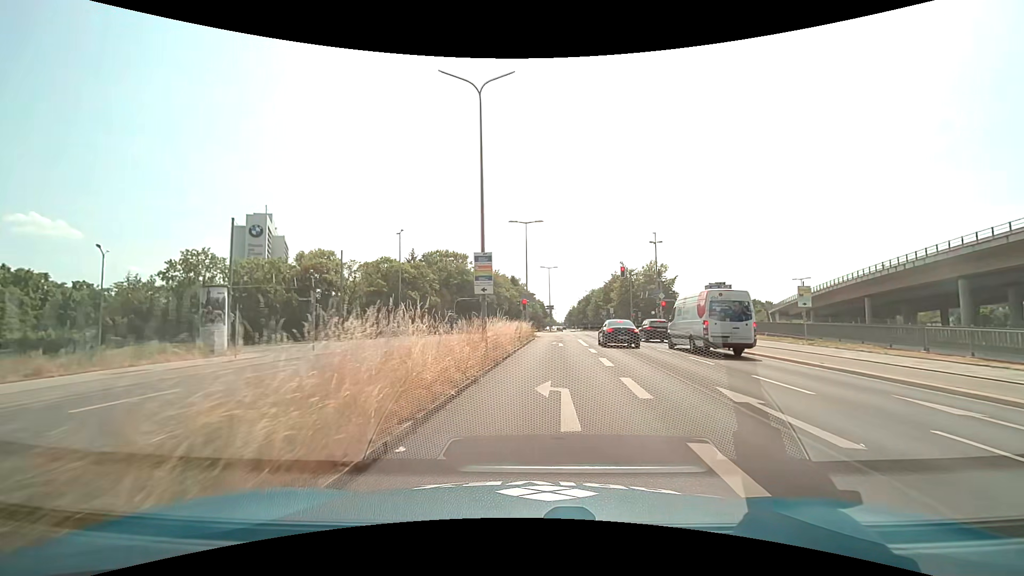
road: secondary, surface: asphalt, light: Day
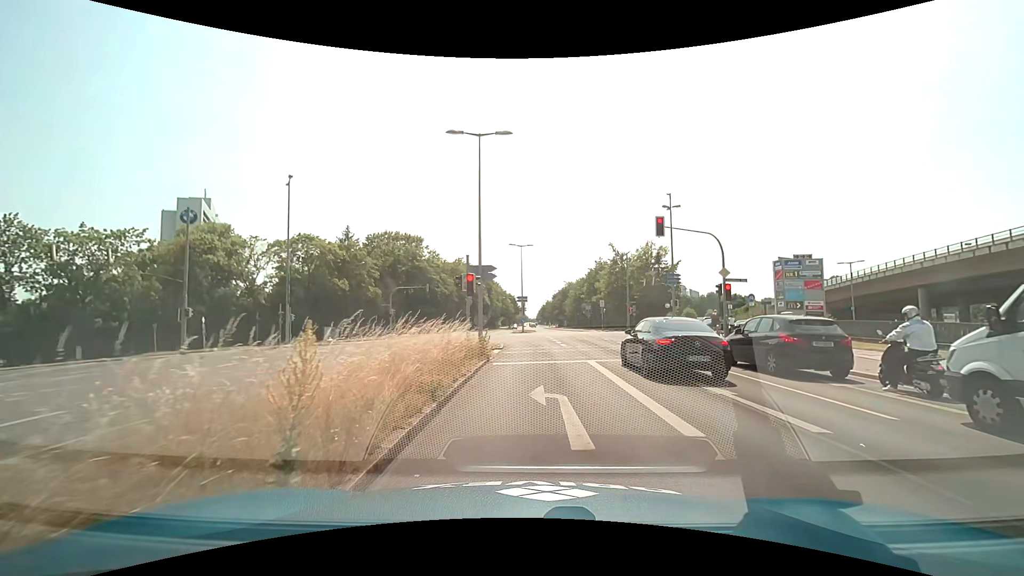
(+0.7, +20.2) m; +3°
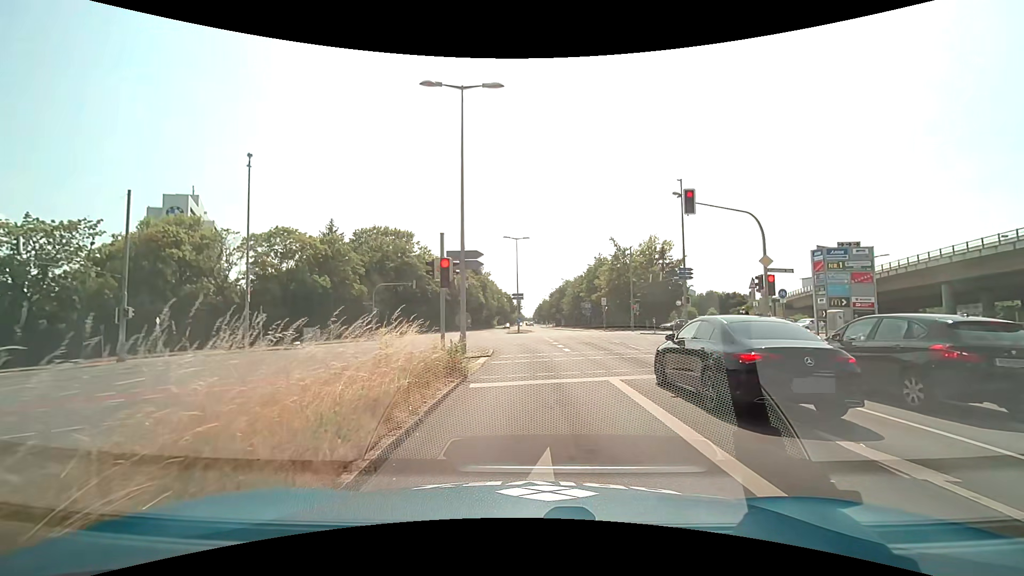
(0.0, +4.6) m; 0°
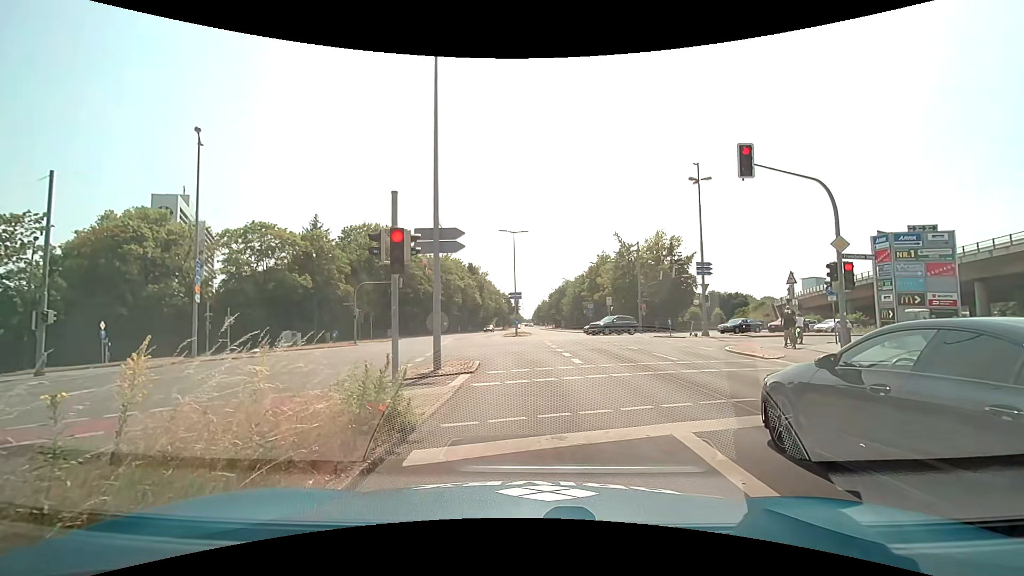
(0.0, +4.7) m; 0°
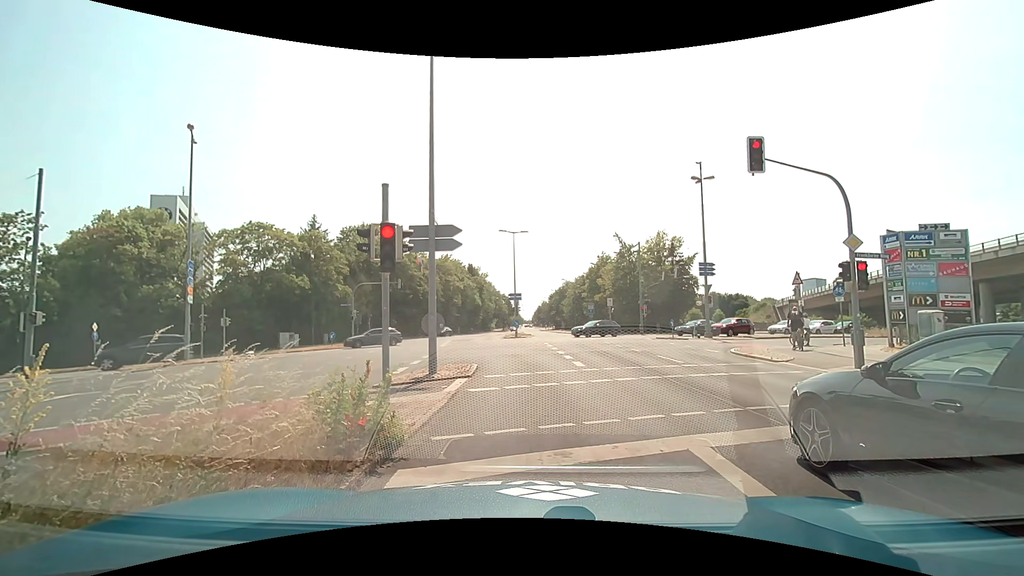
(0.0, +0.6) m; 0°
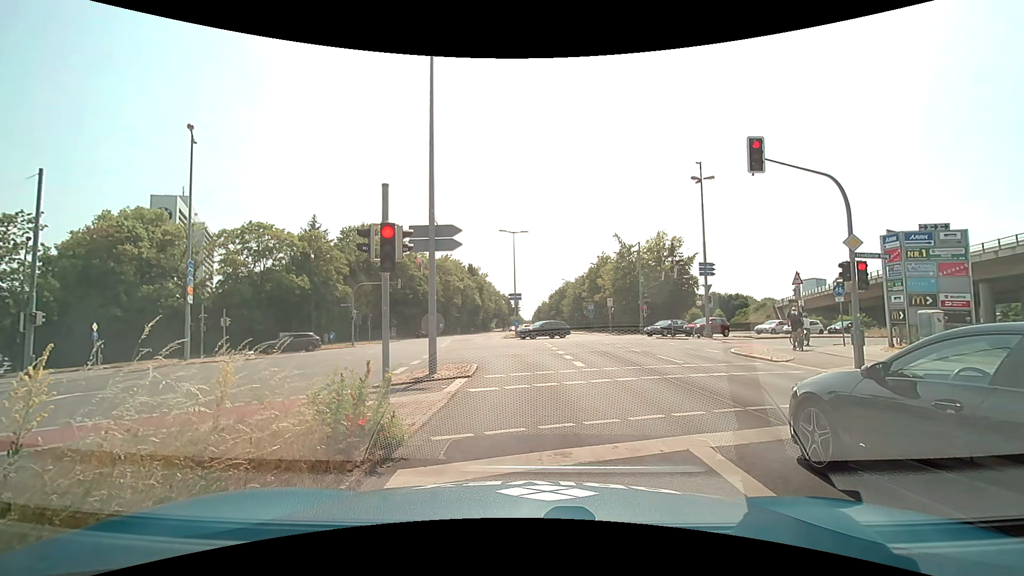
(0.0, 0.0) m; 0°
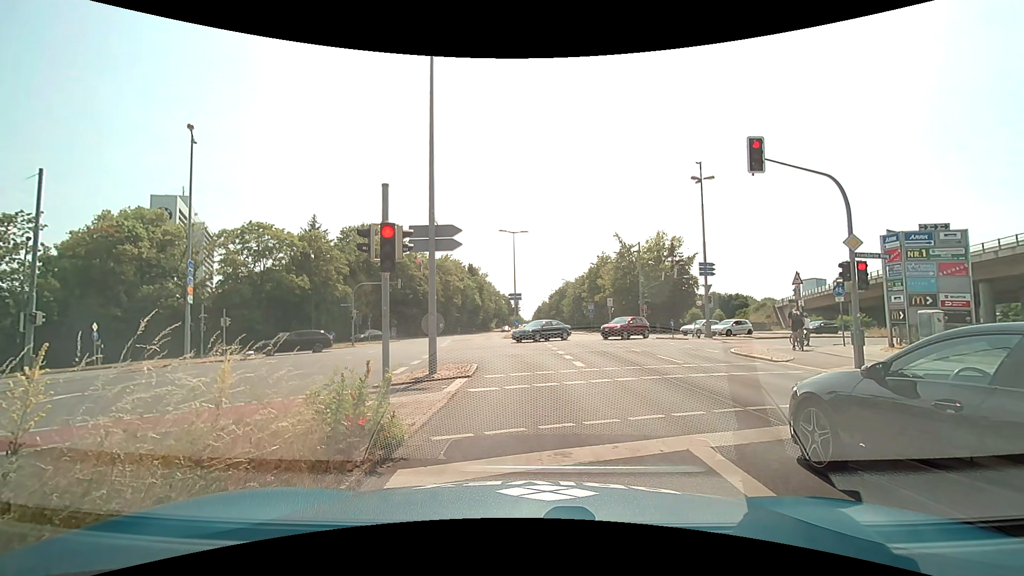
(0.0, 0.0) m; 0°
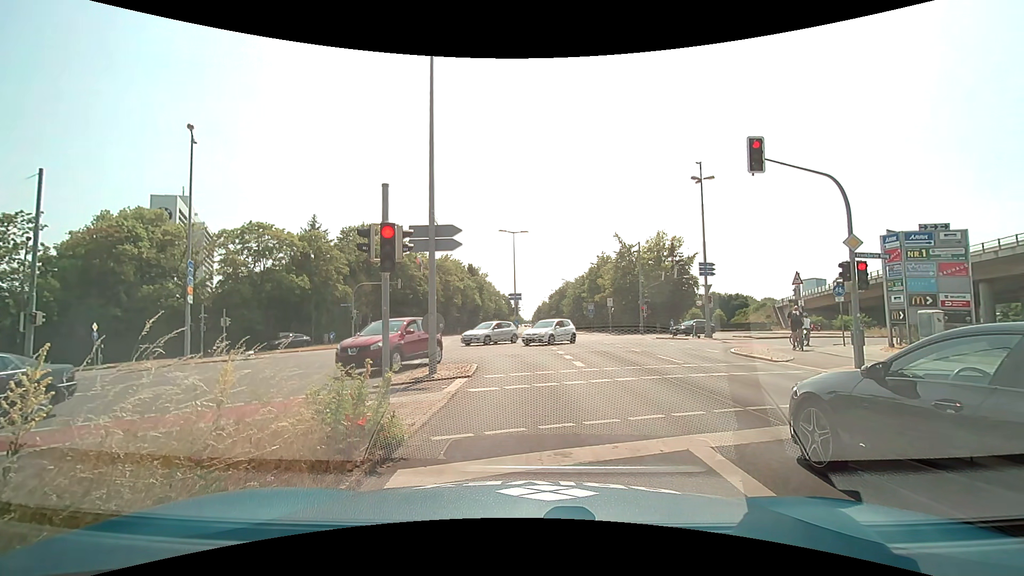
(0.0, 0.0) m; 0°
